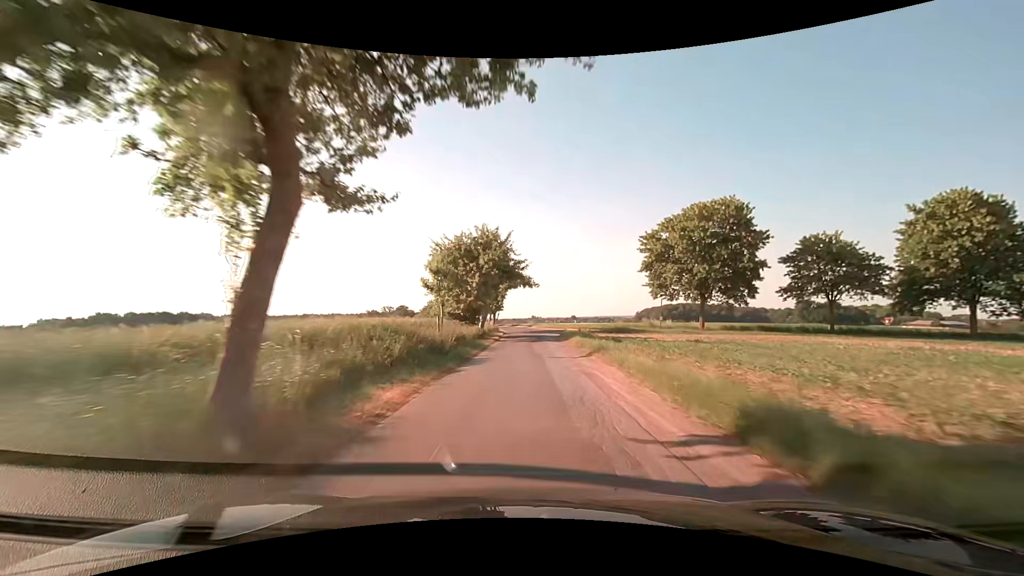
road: unclassified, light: Day
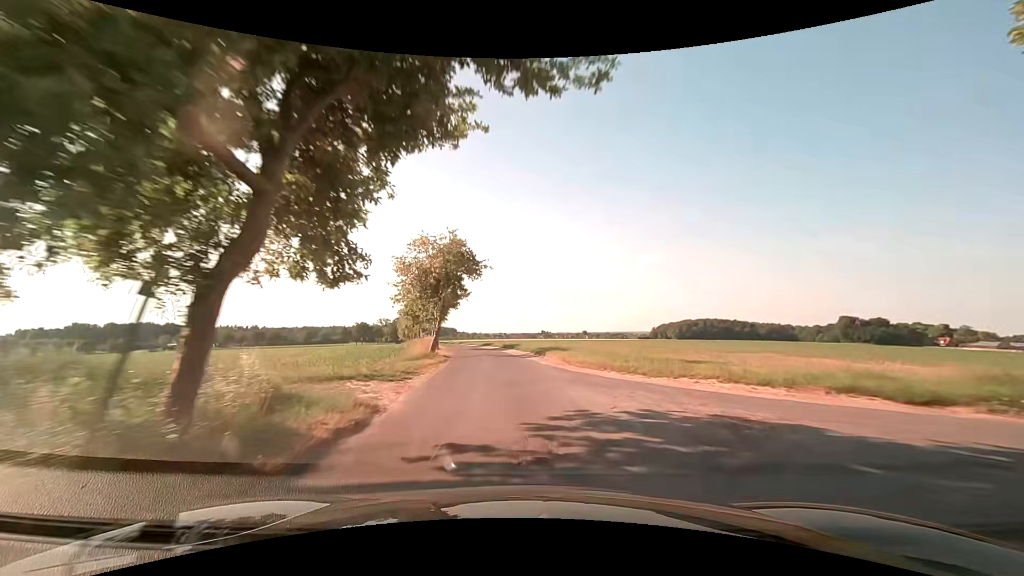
(+0.5, +43.5) m; -2°
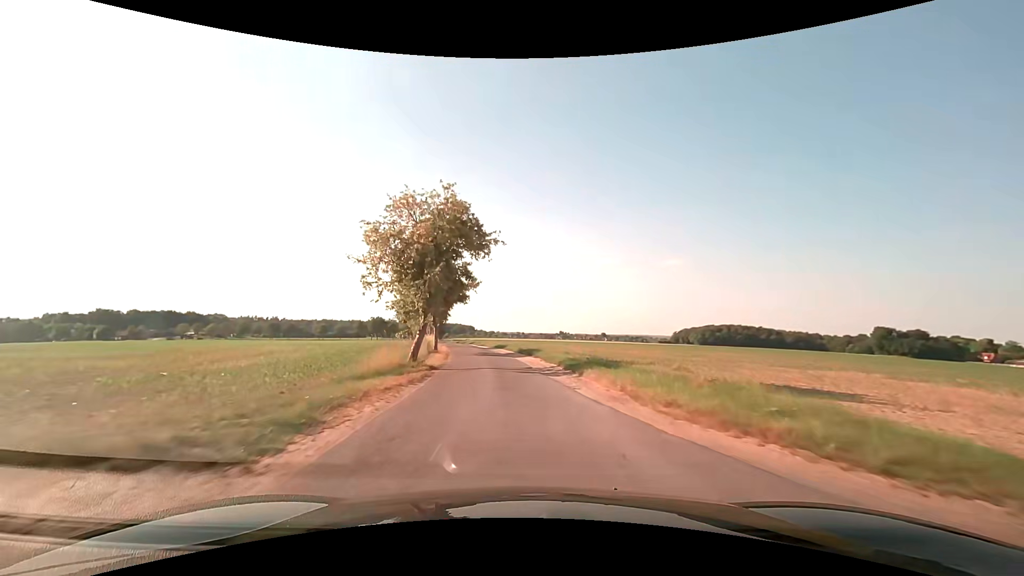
(-0.1, +9.0) m; -1°
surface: asphalt
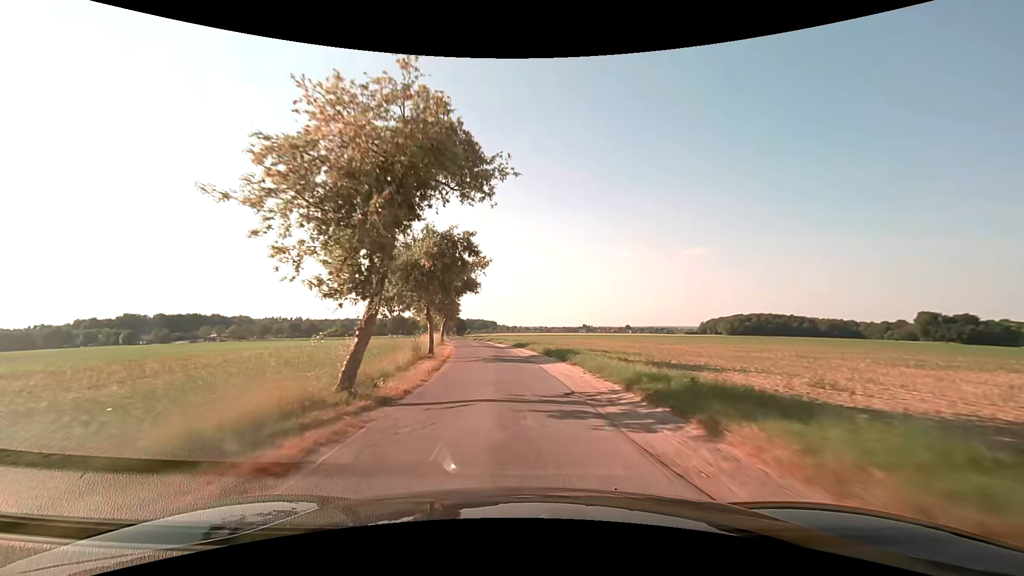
(-0.2, +9.3) m; -2°
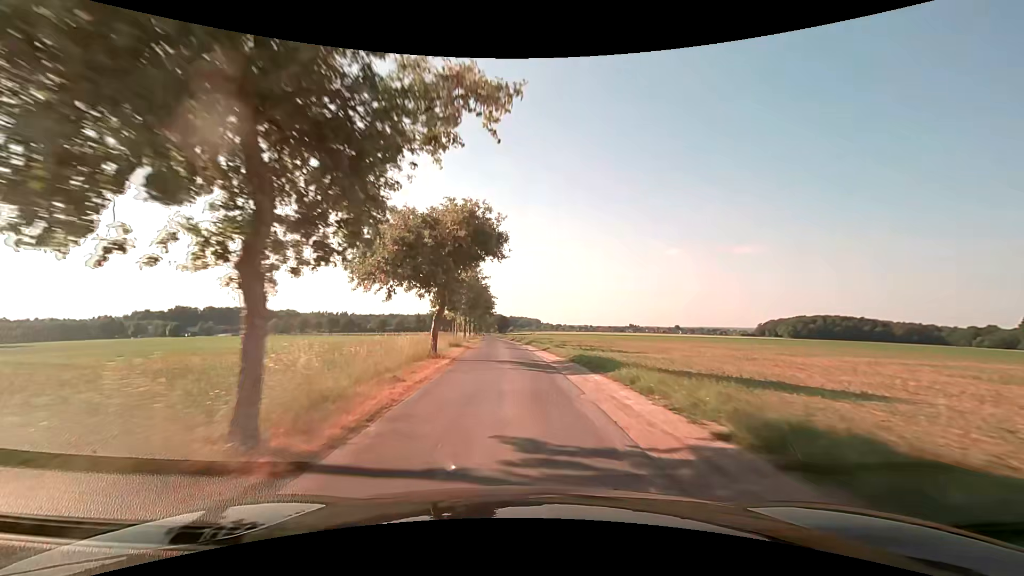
(-1.0, +19.4) m; -5°
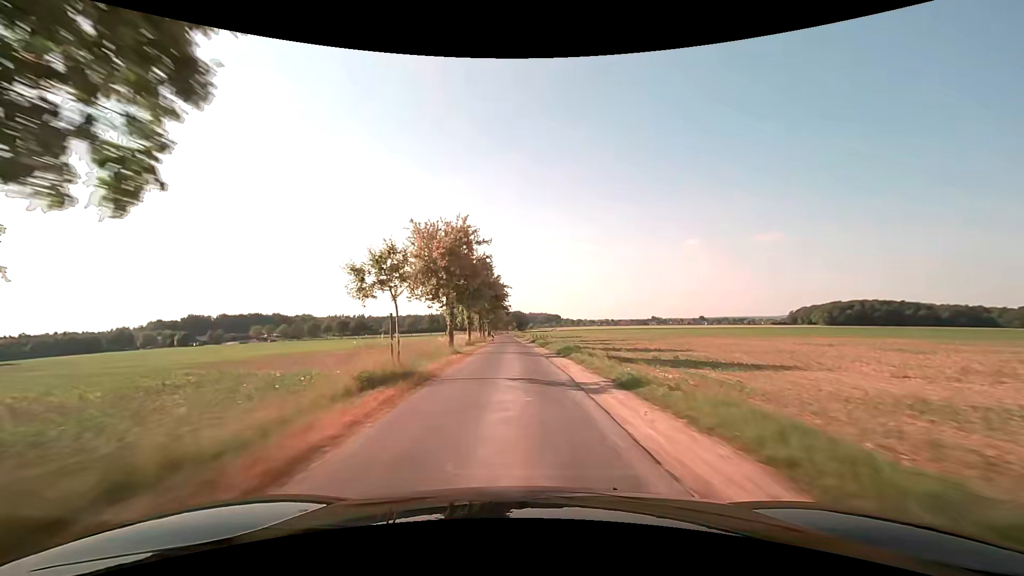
(-0.5, +20.3) m; -2°
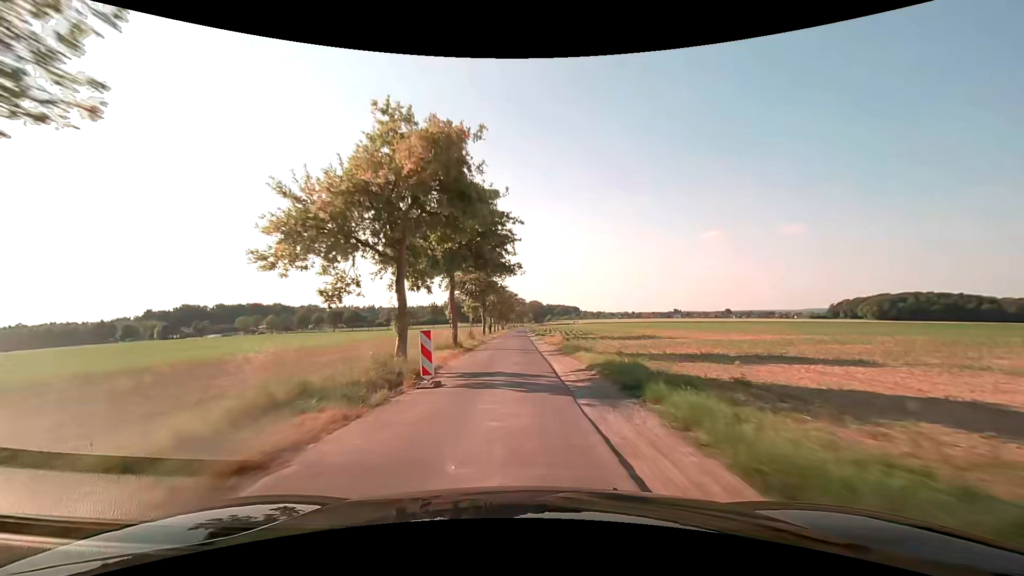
(-1.1, +42.0) m; -2°
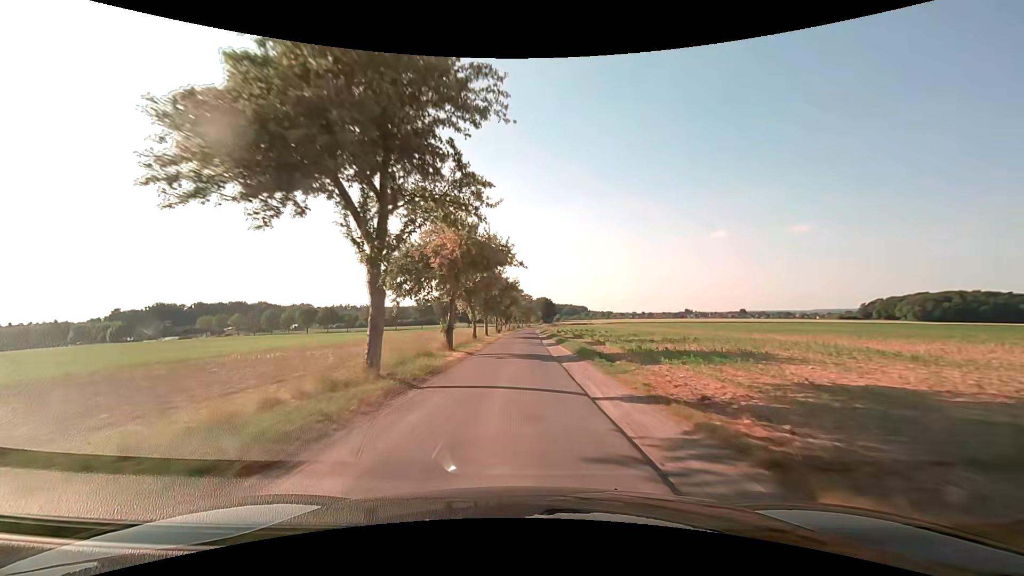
(-0.8, +43.1) m; -1°
(0, +10) (0, +20) (0, +30) (0, +40) (0, +50) (0, +60) (0, +70) (0, +80) (+1, +90) (+1, +100) m
